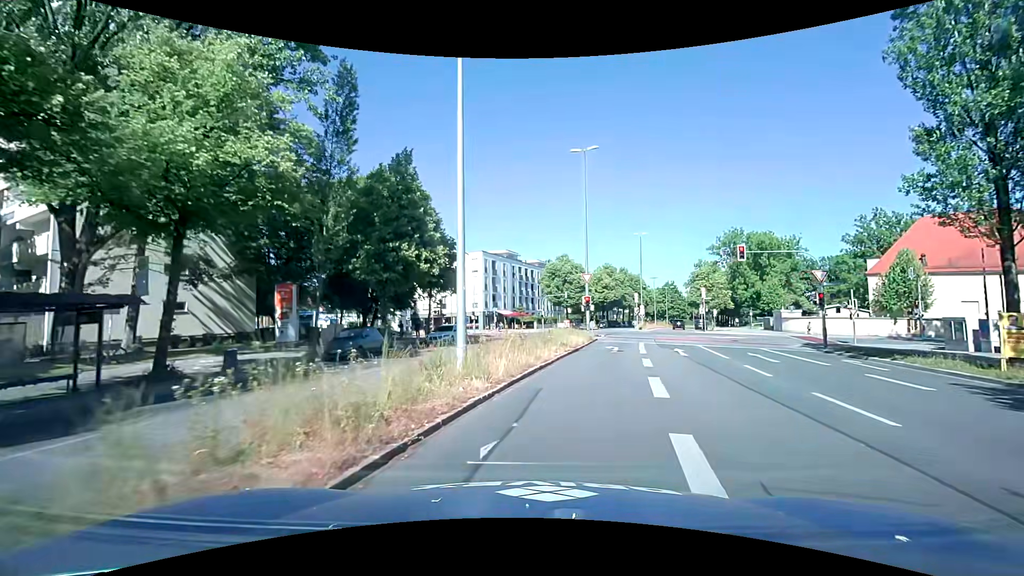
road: secondary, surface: asphalt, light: Day
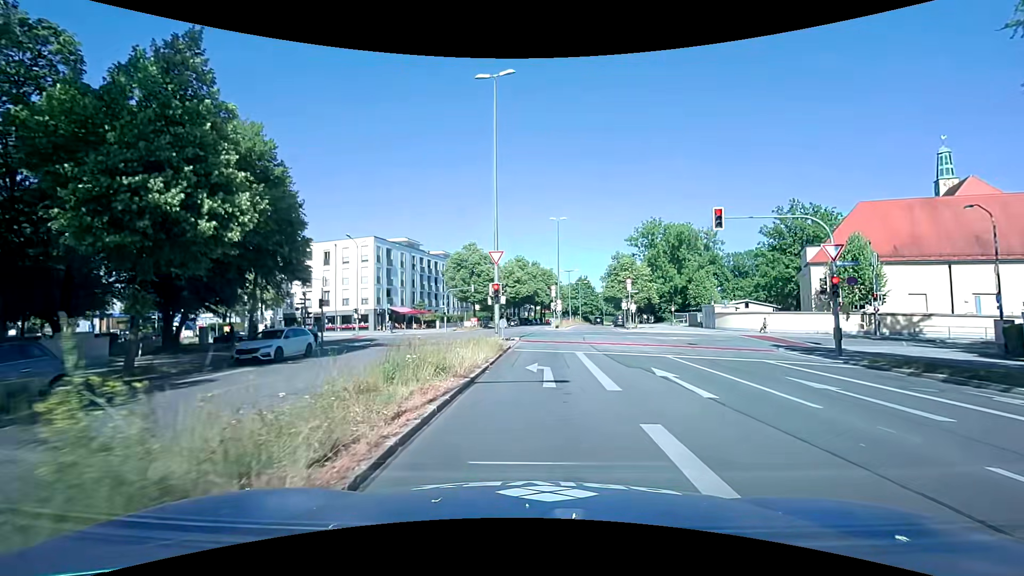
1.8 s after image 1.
(+1.1, +11.6) m; +11°
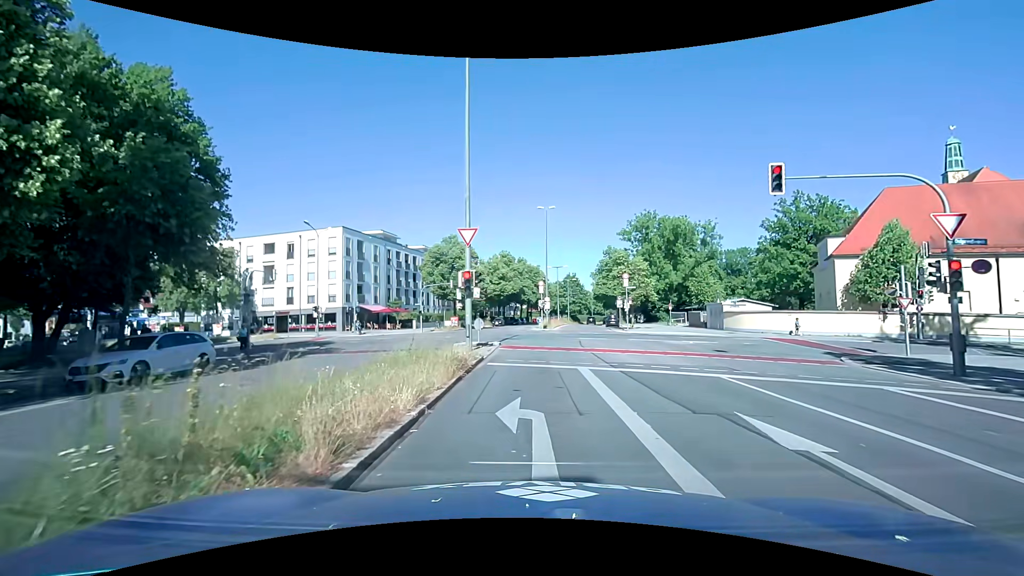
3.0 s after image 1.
(+0.1, +6.3) m; +2°
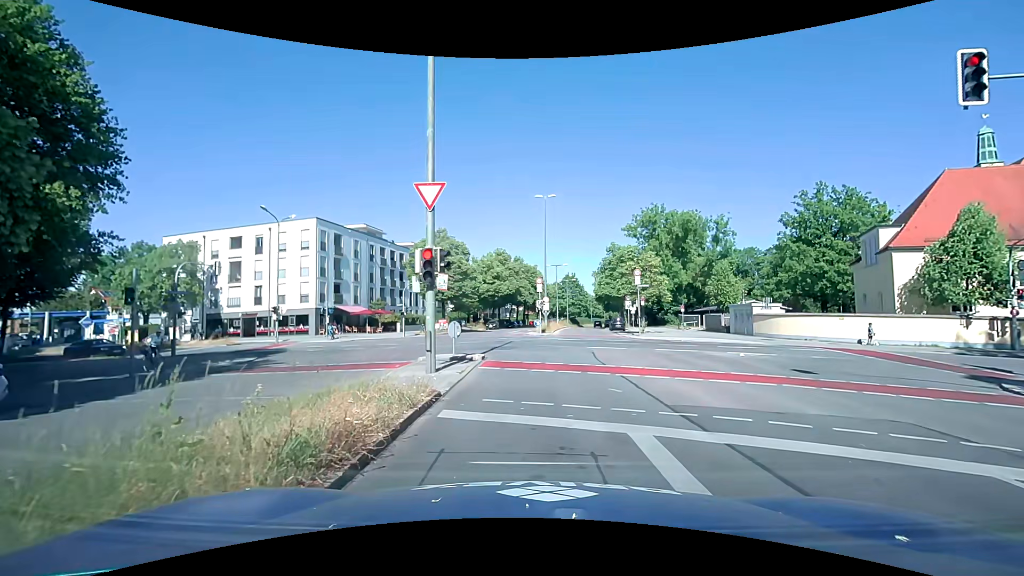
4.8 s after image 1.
(0.0, +6.8) m; +1°
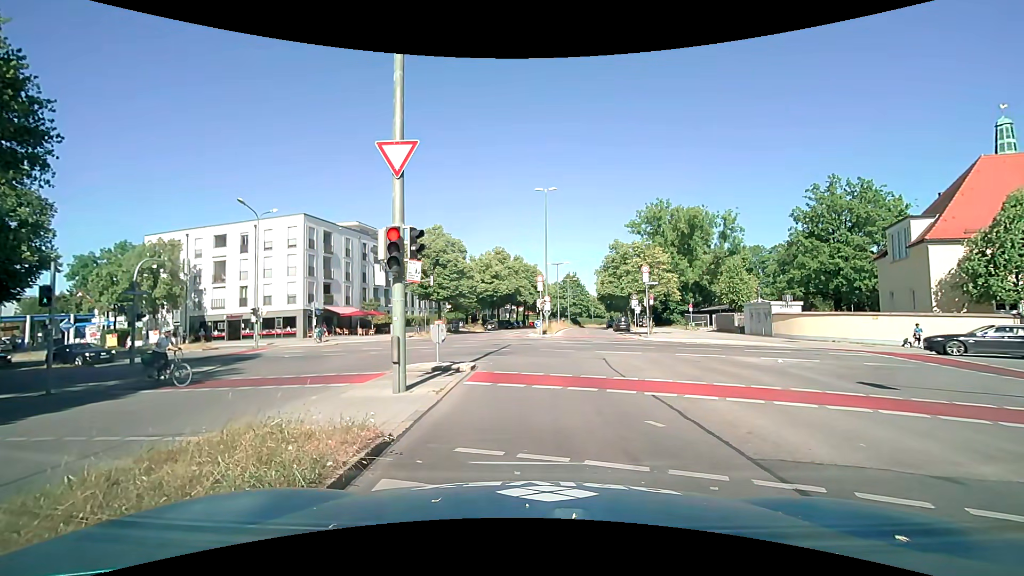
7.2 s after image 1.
(0.0, +2.9) m; -2°
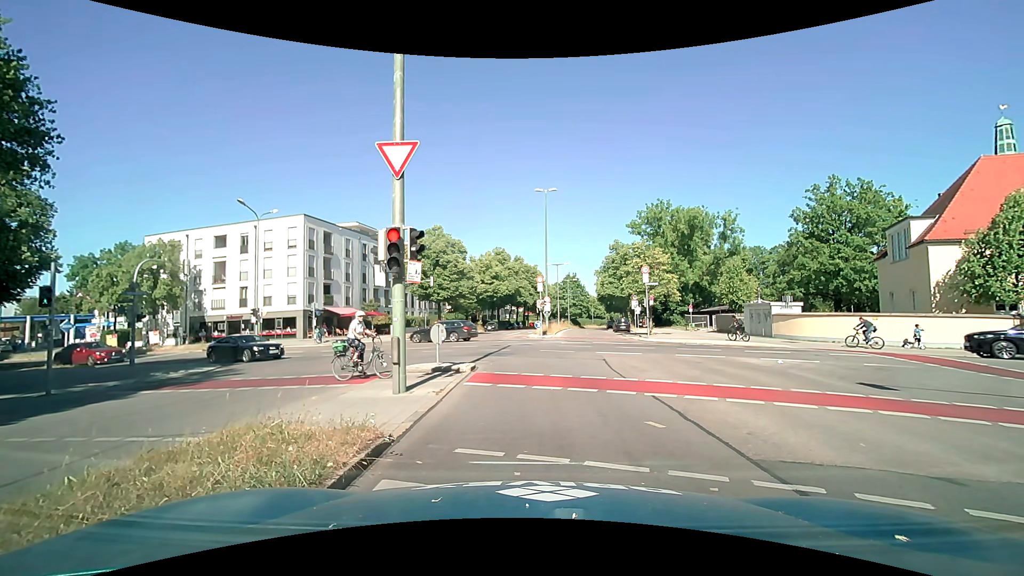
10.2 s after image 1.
(0.0, +0.1) m; 0°
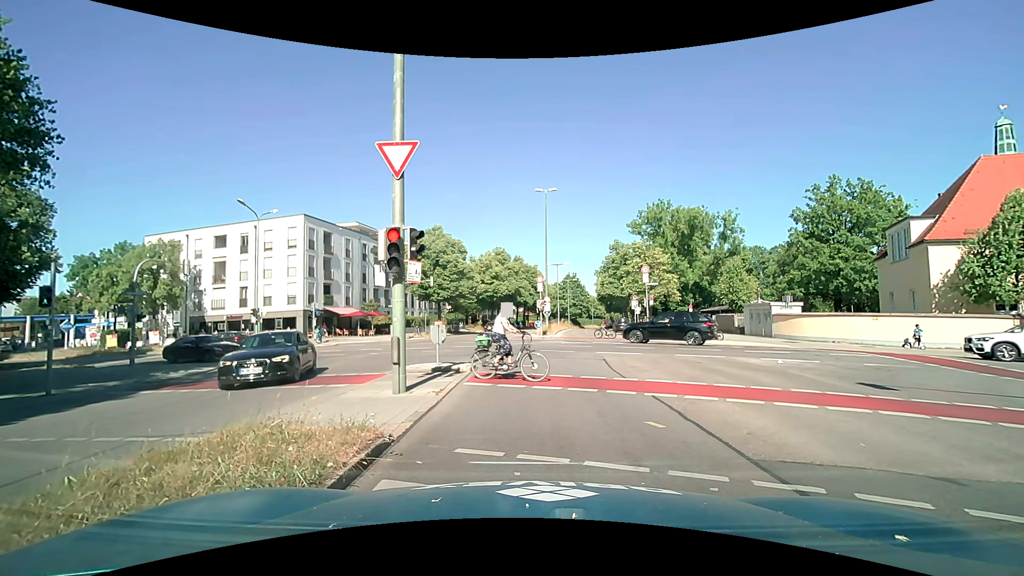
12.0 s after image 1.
(0.0, 0.0) m; 0°
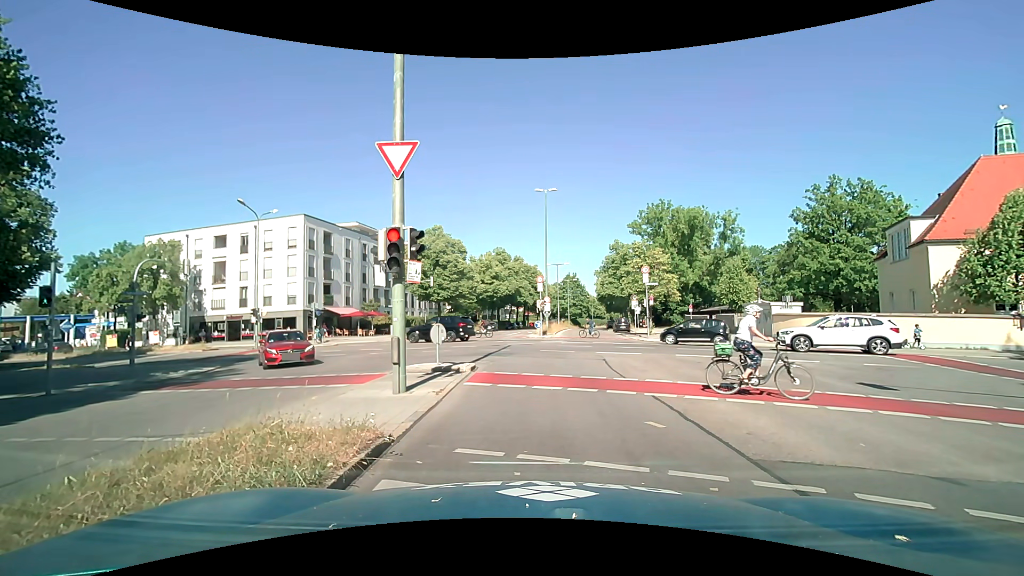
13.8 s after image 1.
(0.0, 0.0) m; 0°
(0, +10) (0, +20) (-1, +30) (-7, +38) (-16, +42) (-26, +45) (-35, +48) (-45, +51) (-54, +54) (-64, +57) m
